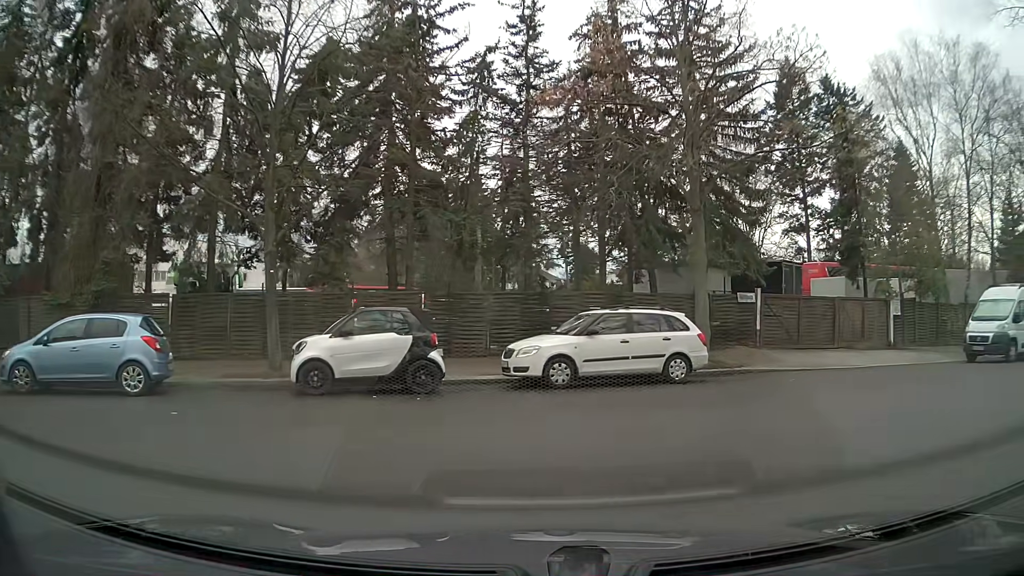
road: residential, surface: asphalt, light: Day
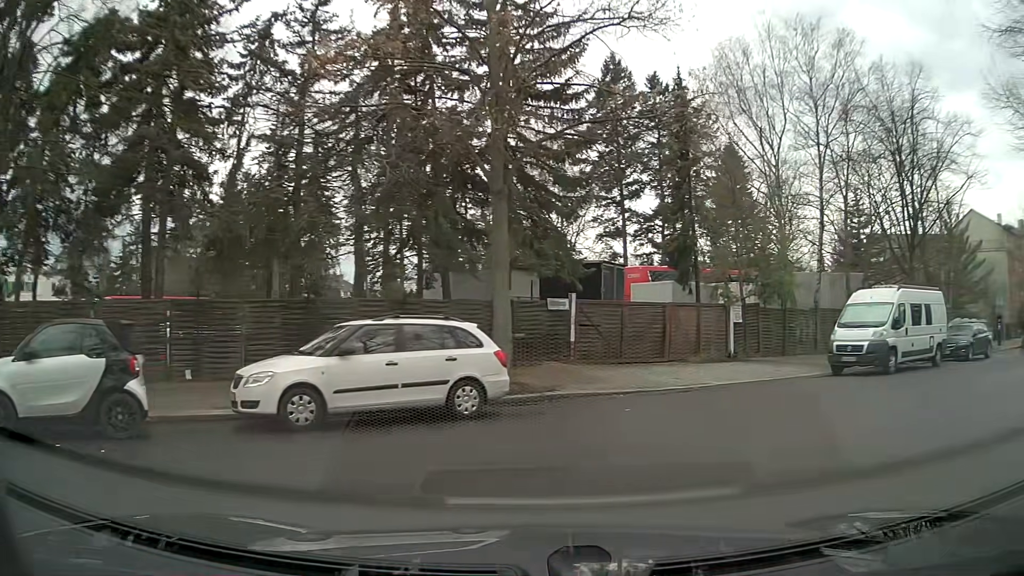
(+0.7, +3.7) m; +18°
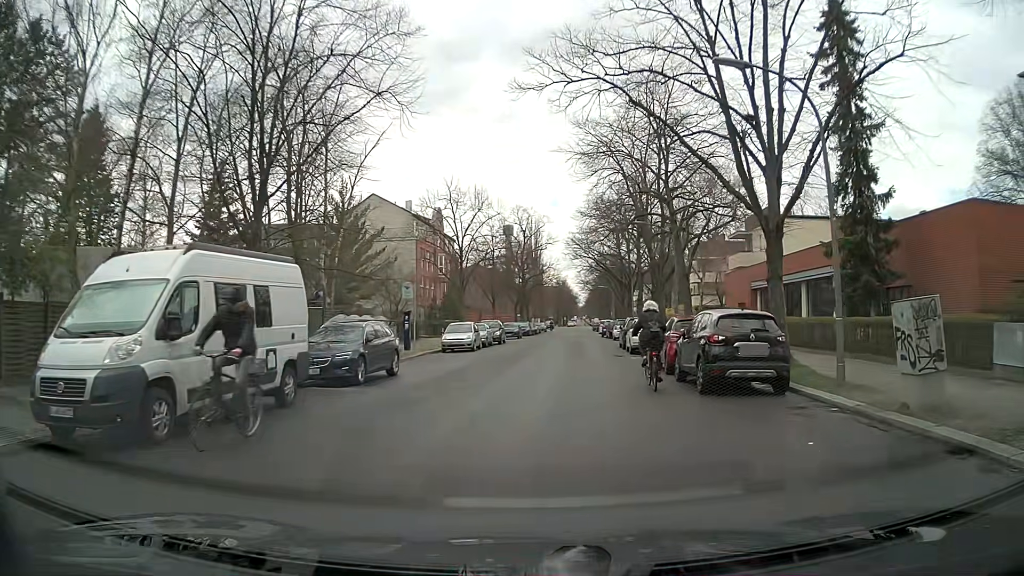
(+5.8, +9.5) m; +54°
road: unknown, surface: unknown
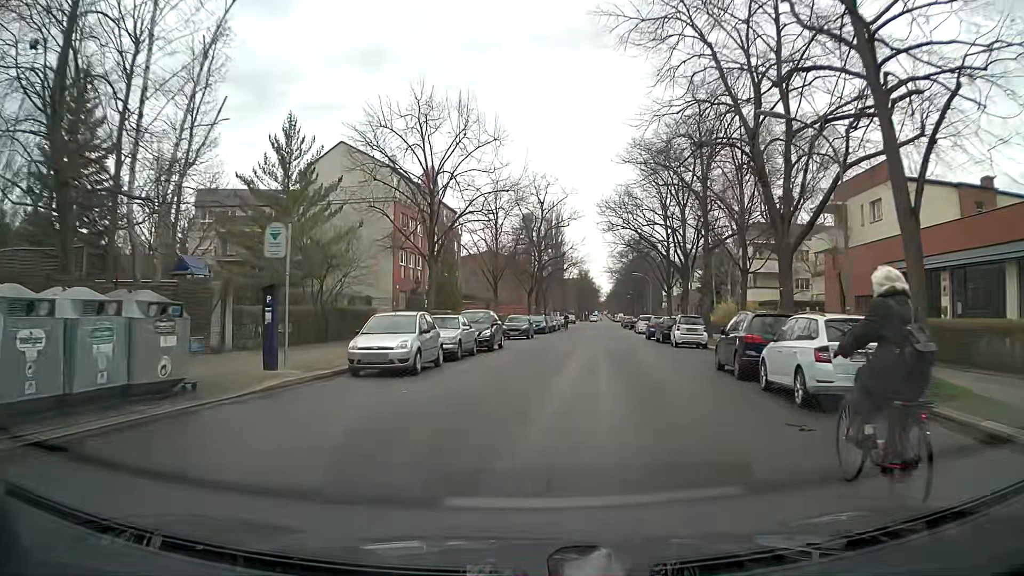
(+0.3, +18.4) m; -2°
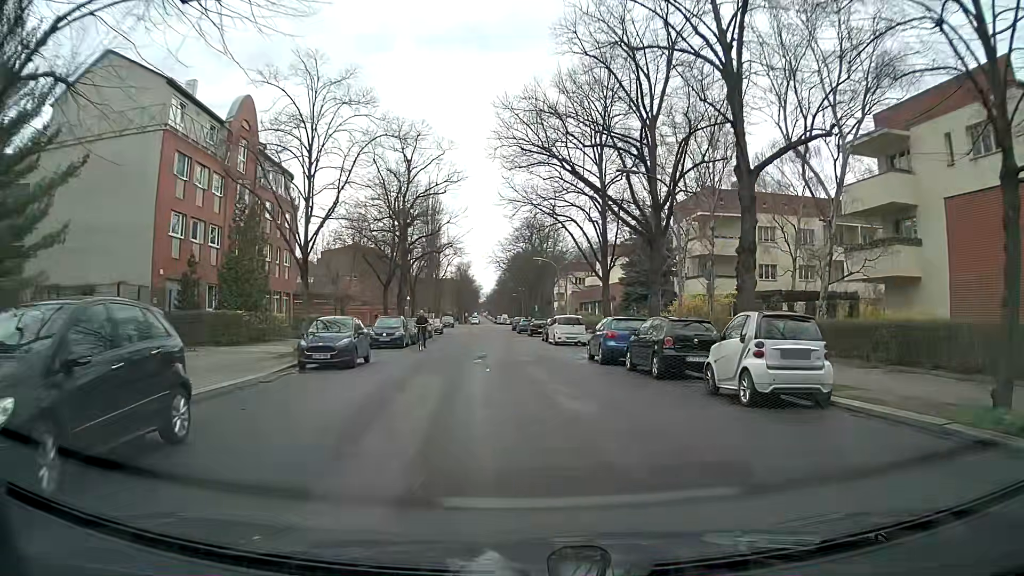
(+1.2, +21.4) m; +10°
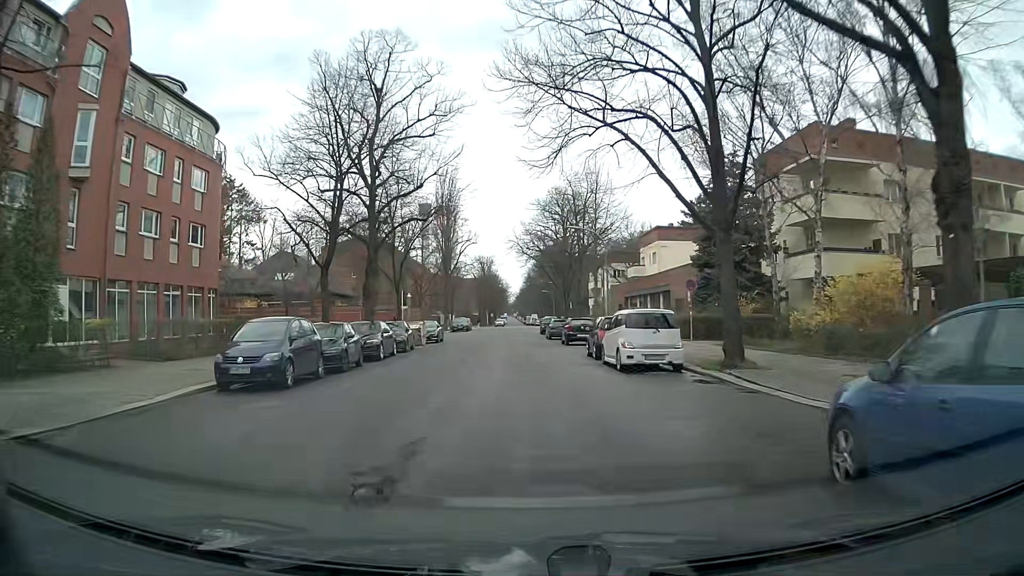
(0.0, +18.4) m; -2°
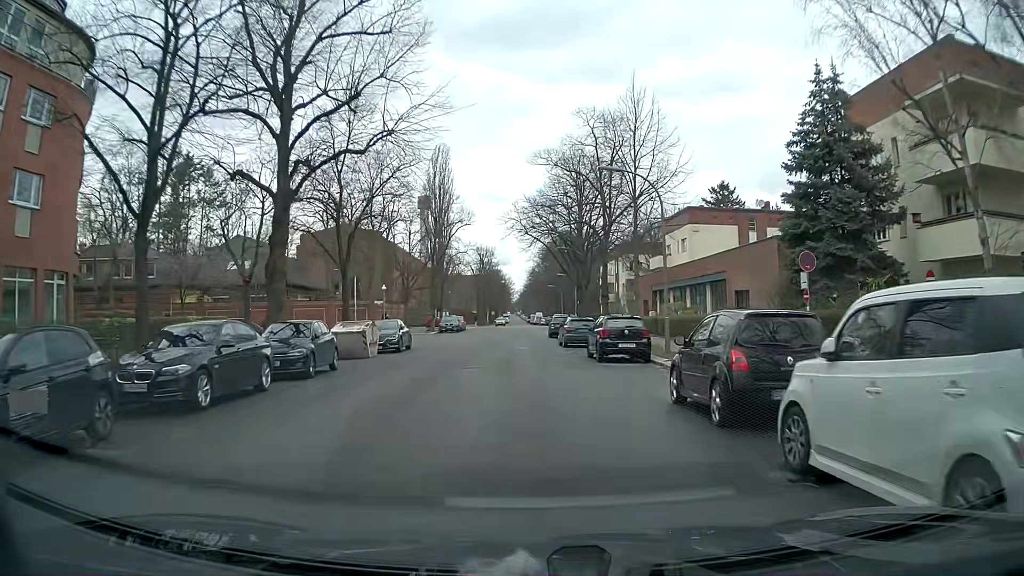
(-0.2, +14.3) m; -1°
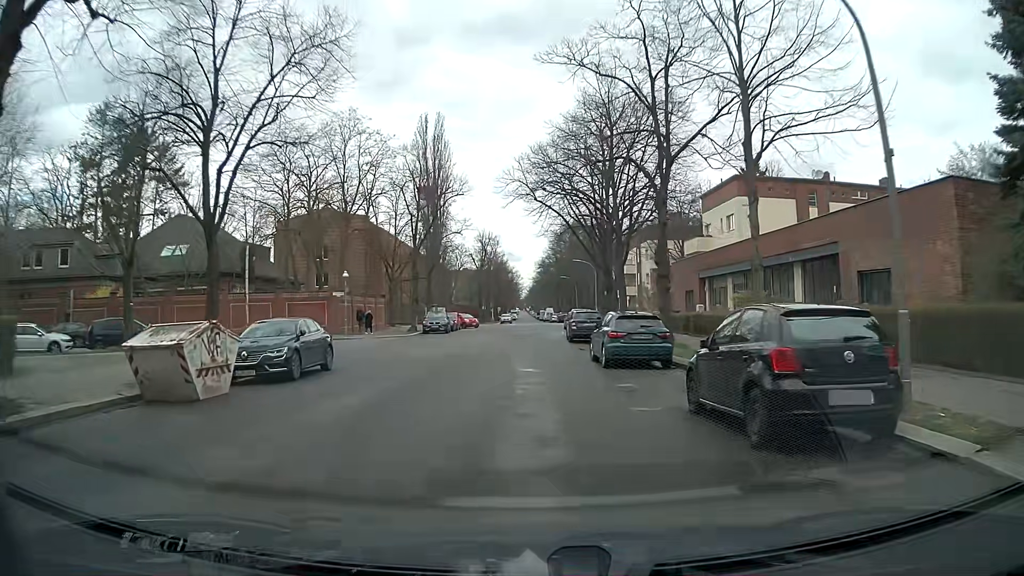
(+0.2, +14.2) m; +1°
(0, +10) (0, +20) (0, +30) (0, +40) (0, +50) (0, +60) (+1, +70) (+1, +80) (+1, +90) (0, +100) m
